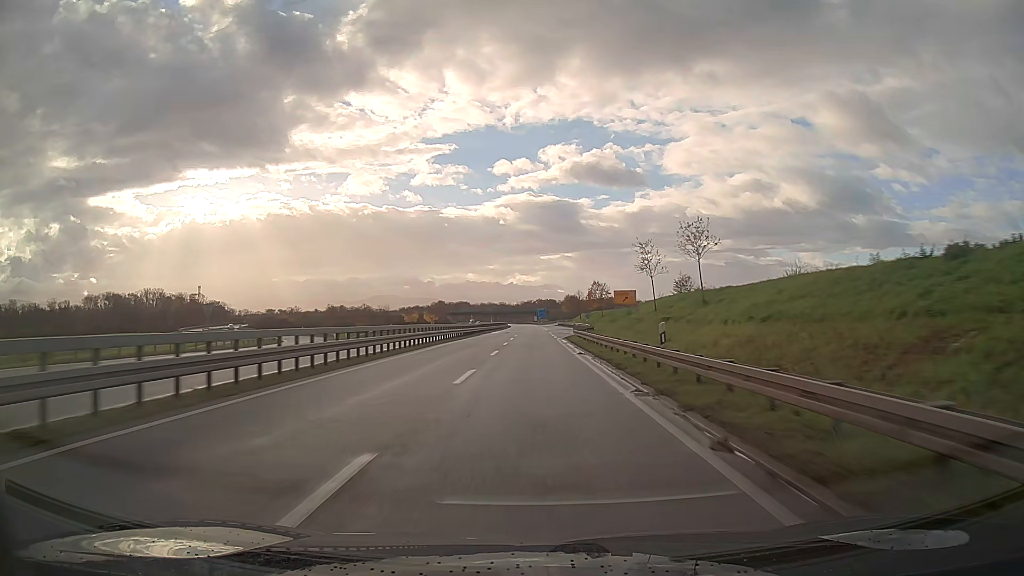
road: trunk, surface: asphalt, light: Day
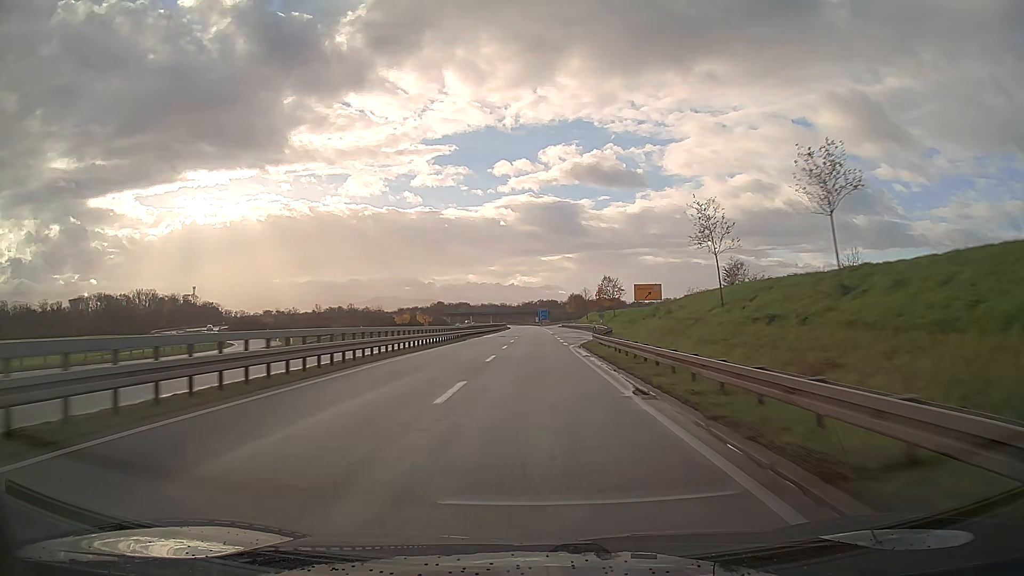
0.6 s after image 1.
(0.0, +15.4) m; 0°
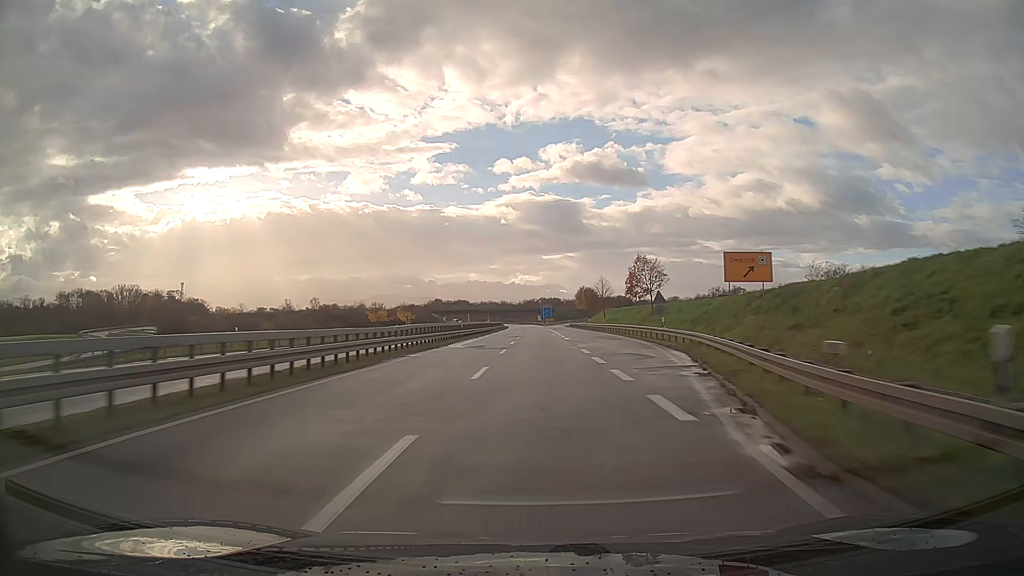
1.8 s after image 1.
(0.0, +30.8) m; 0°
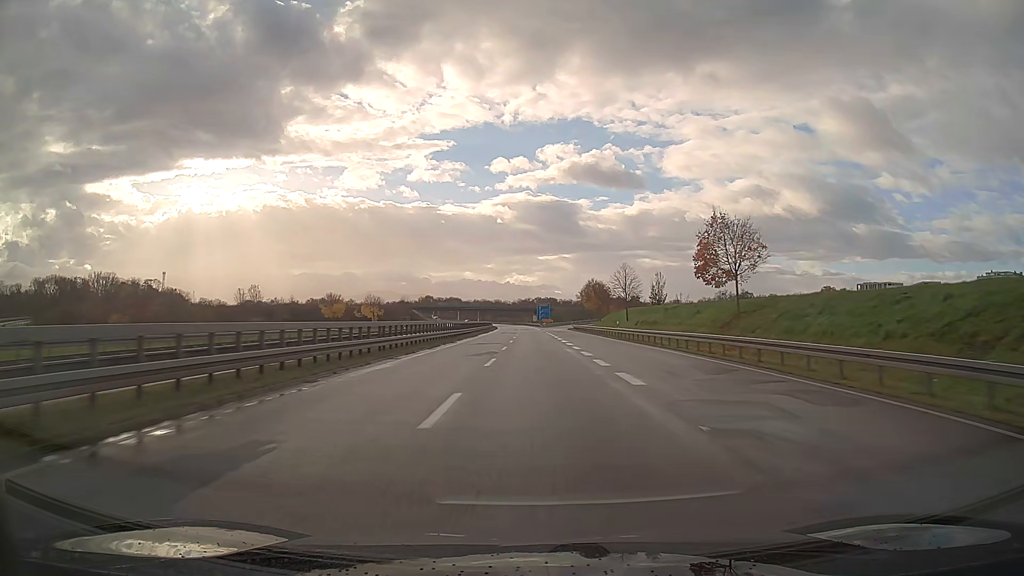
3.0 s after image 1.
(+0.1, +30.8) m; 0°
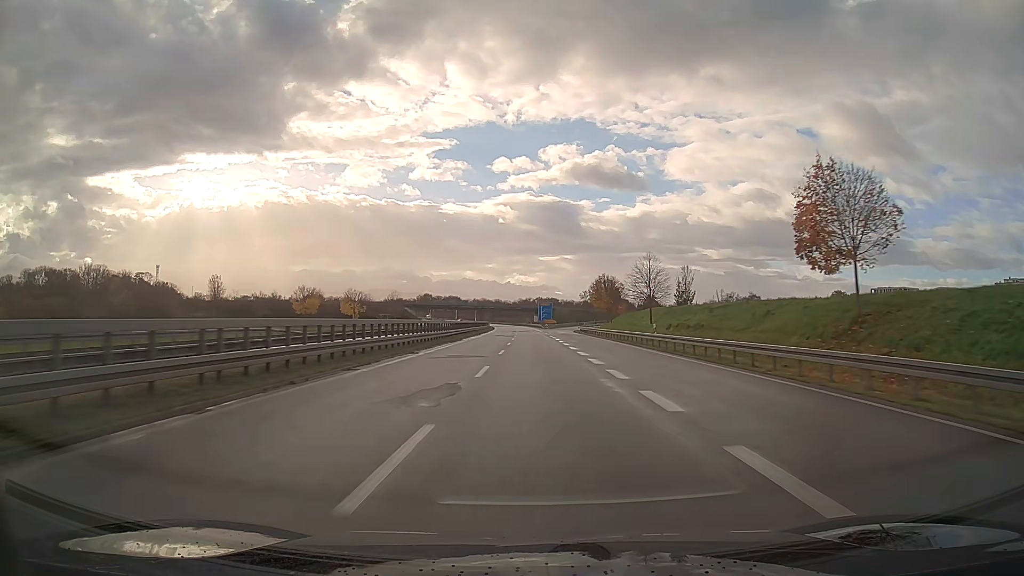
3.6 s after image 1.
(0.0, +15.4) m; 0°
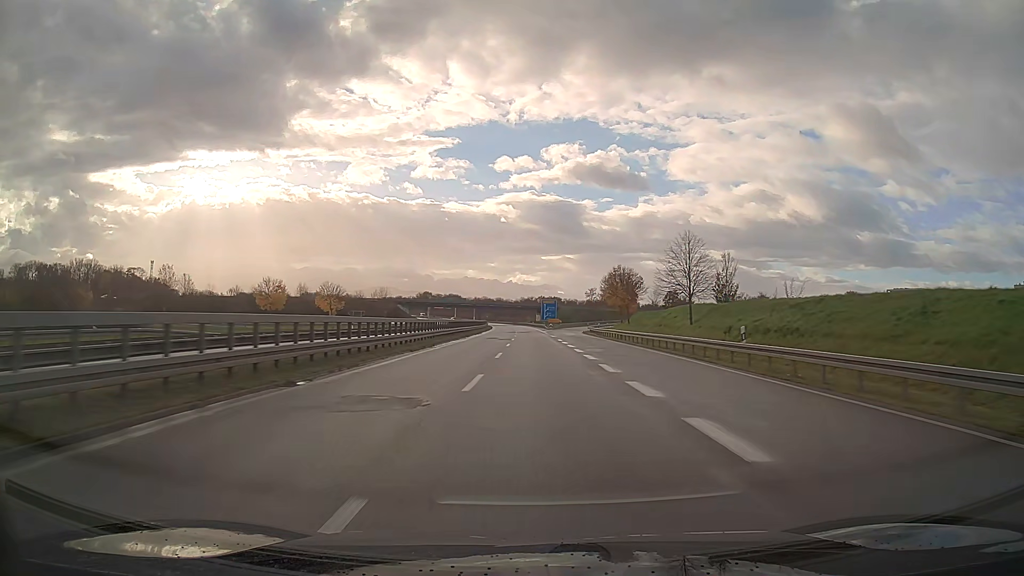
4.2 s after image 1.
(0.0, +15.5) m; 0°
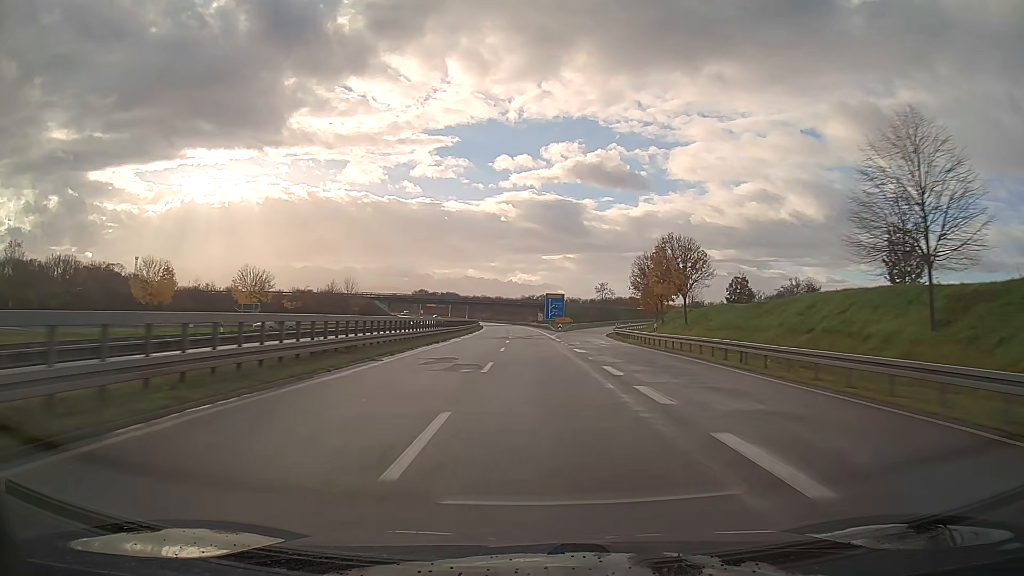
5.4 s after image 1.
(0.0, +30.9) m; 0°
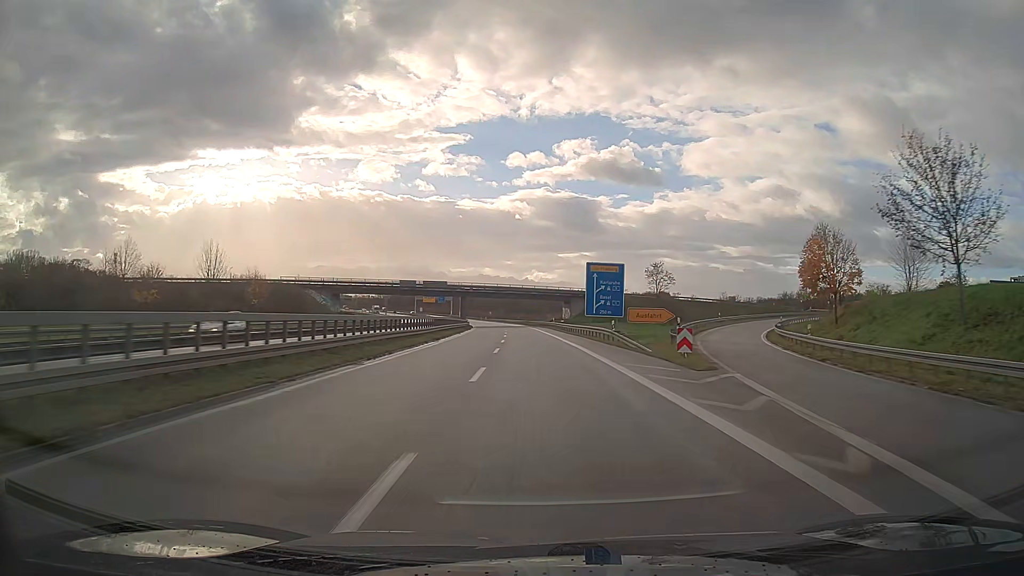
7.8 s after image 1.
(-0.8, +62.2) m; -2°
(0, +10) (0, +20) (0, +30) (0, +40) (-1, +50) (-1, +60) (-1, +70) (-2, +80) (-2, +90) (-3, +100) m
